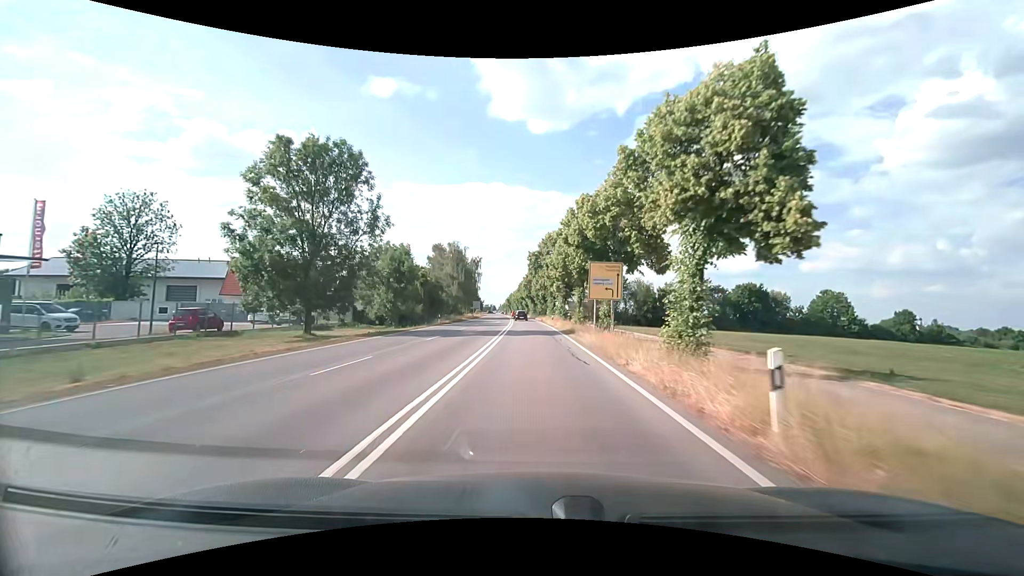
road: secondary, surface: asphalt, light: Day
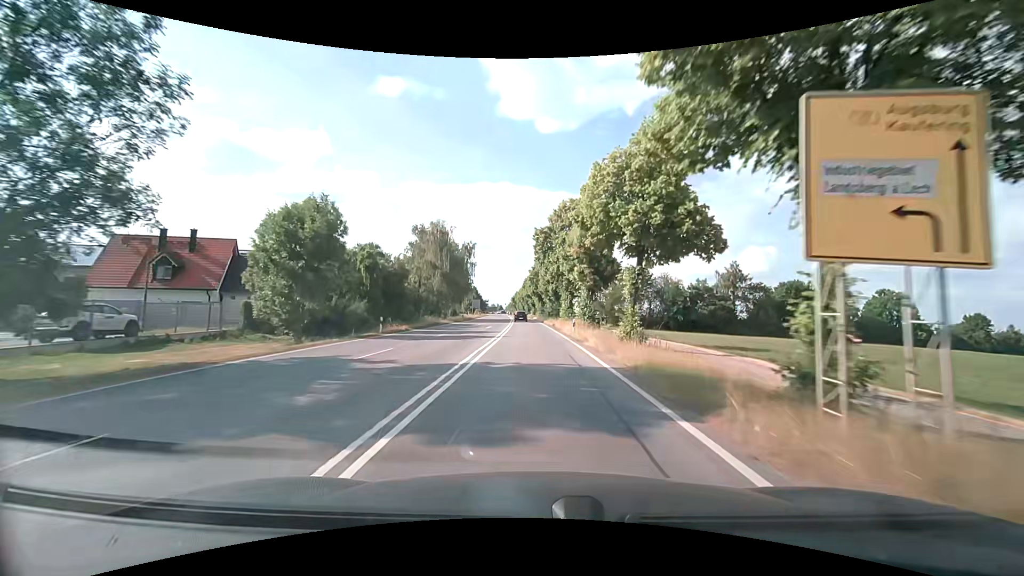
(-0.1, +21.2) m; -1°
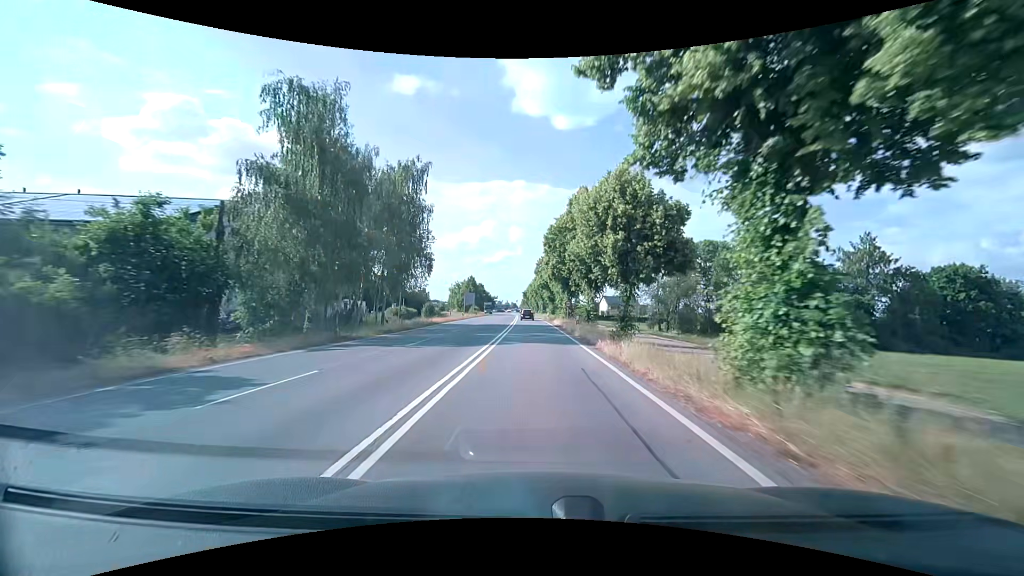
(-0.7, +42.6) m; -2°
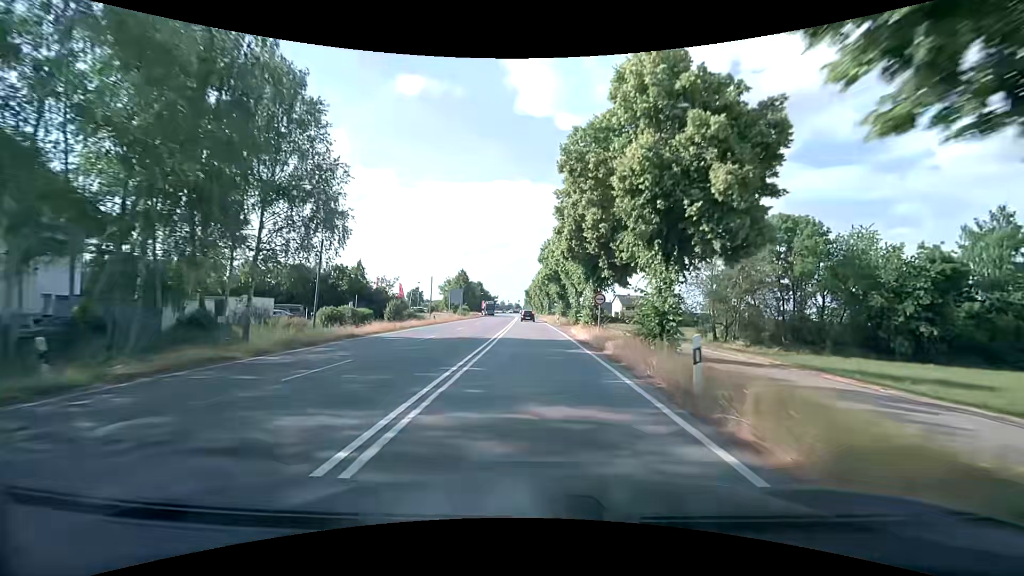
(0.0, +21.4) m; 0°
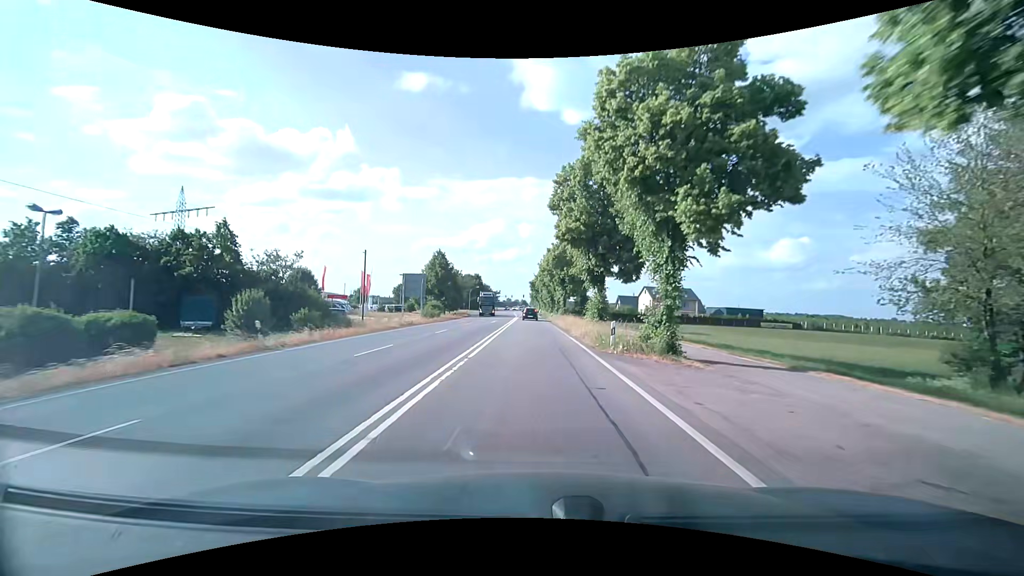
(-0.2, +31.0) m; -1°
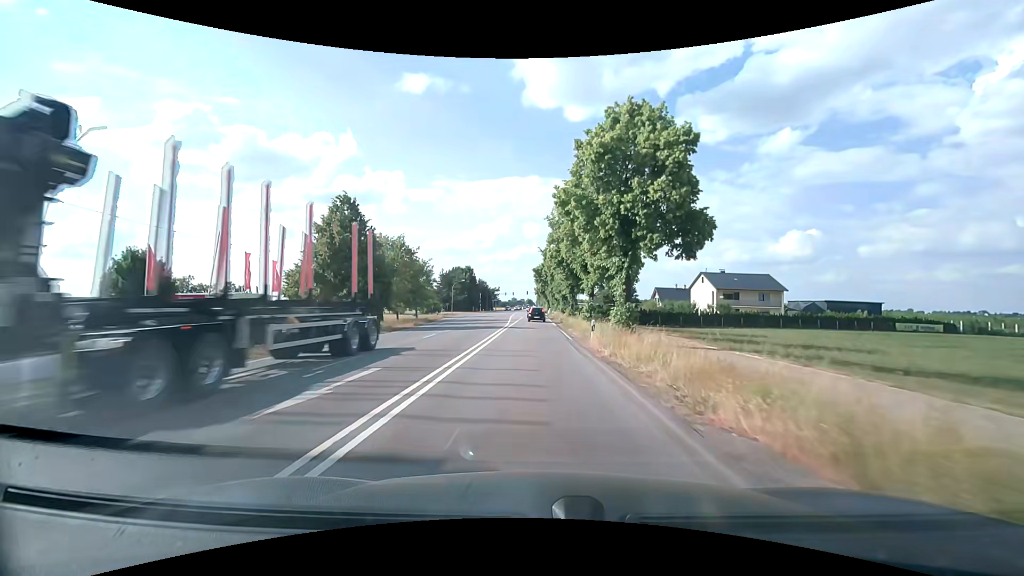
(-0.1, +38.5) m; 0°
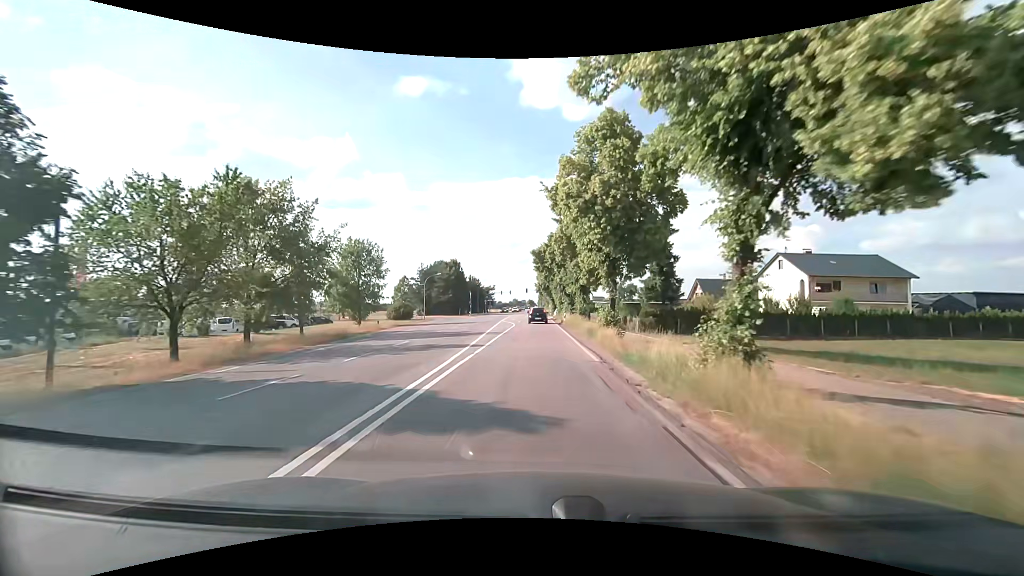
(0.0, +26.9) m; 0°
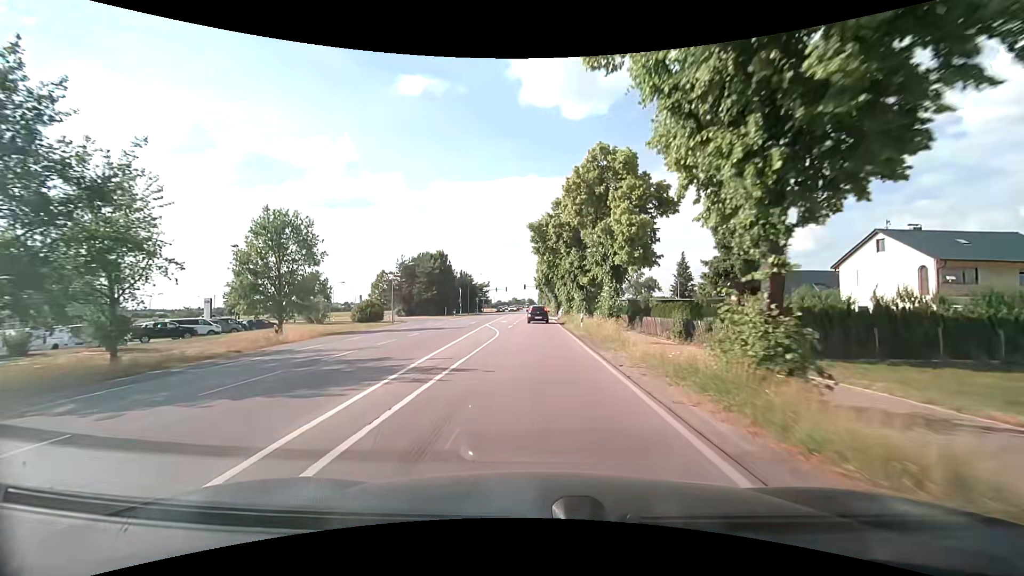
(-0.2, +16.9) m; 0°
